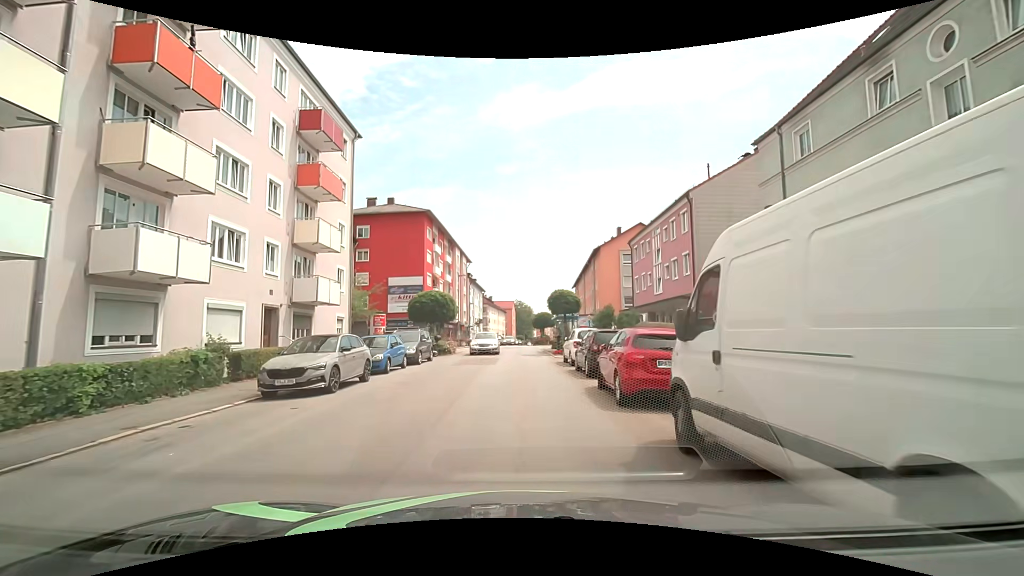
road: tertiary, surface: asphalt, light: Day
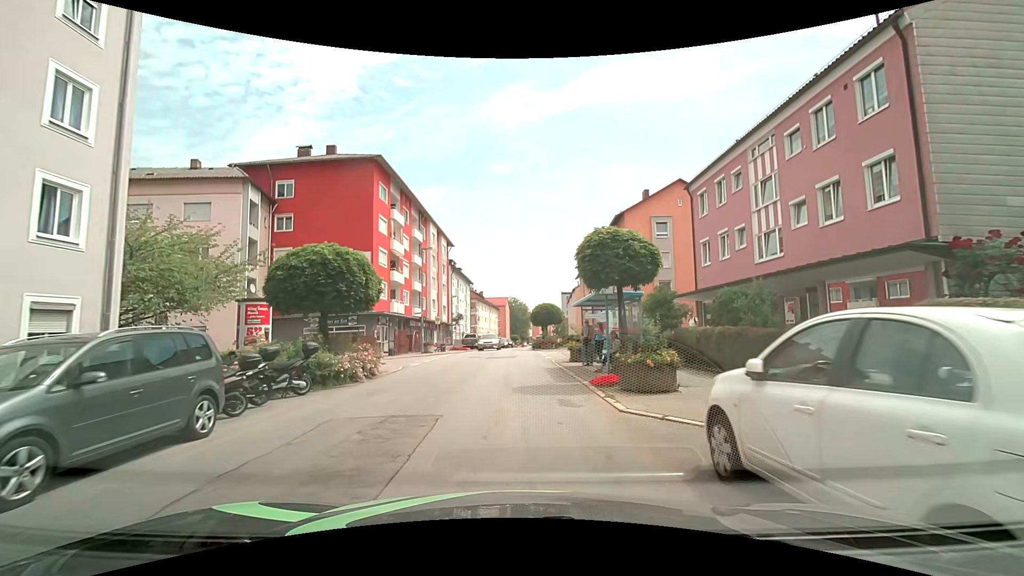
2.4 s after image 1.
(+0.1, +18.0) m; 0°
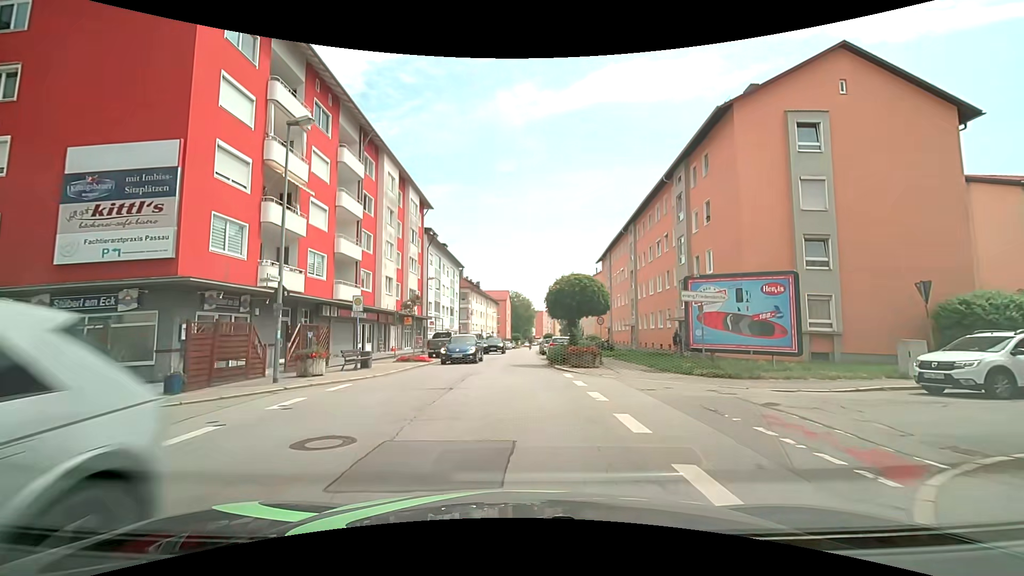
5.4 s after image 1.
(0.0, +22.6) m; +1°
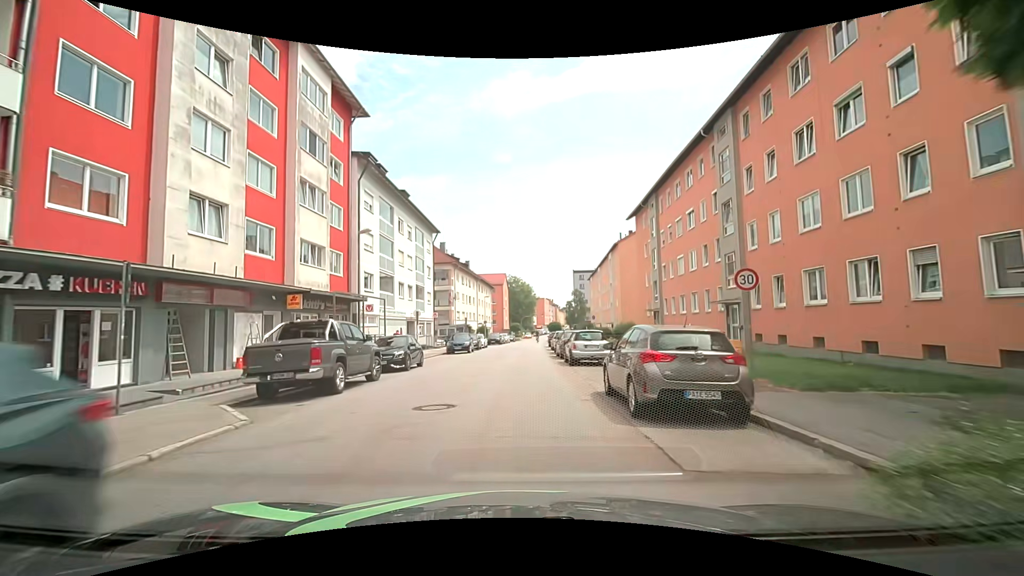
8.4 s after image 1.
(-0.1, +22.7) m; -2°
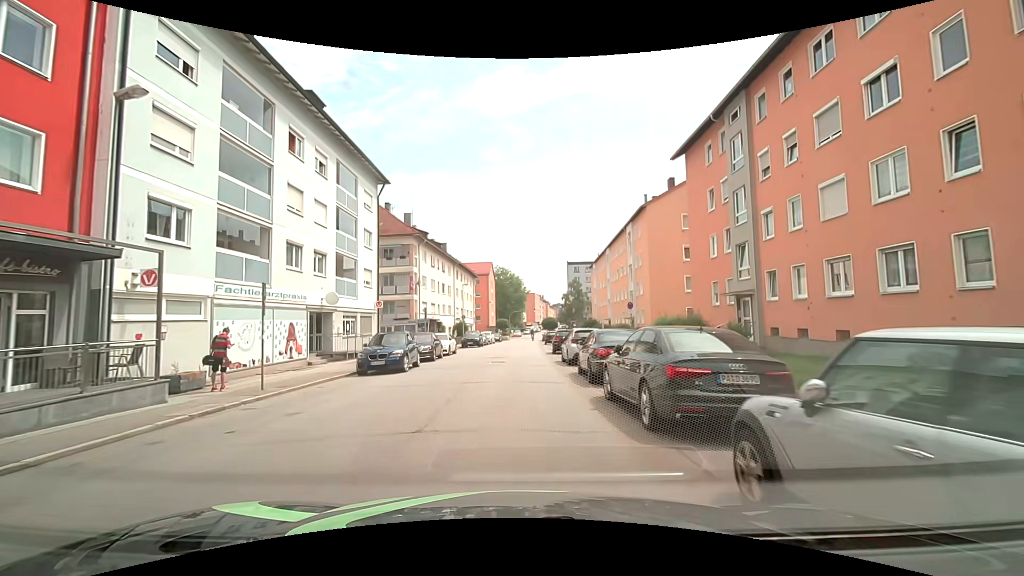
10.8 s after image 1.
(+0.6, +18.4) m; +4°
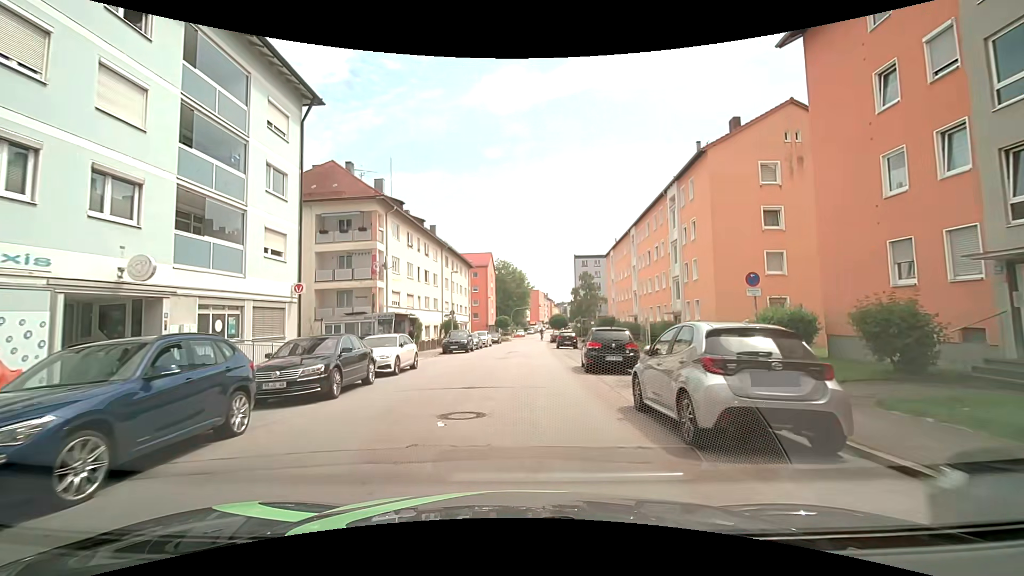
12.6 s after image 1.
(-0.3, +13.8) m; -1°
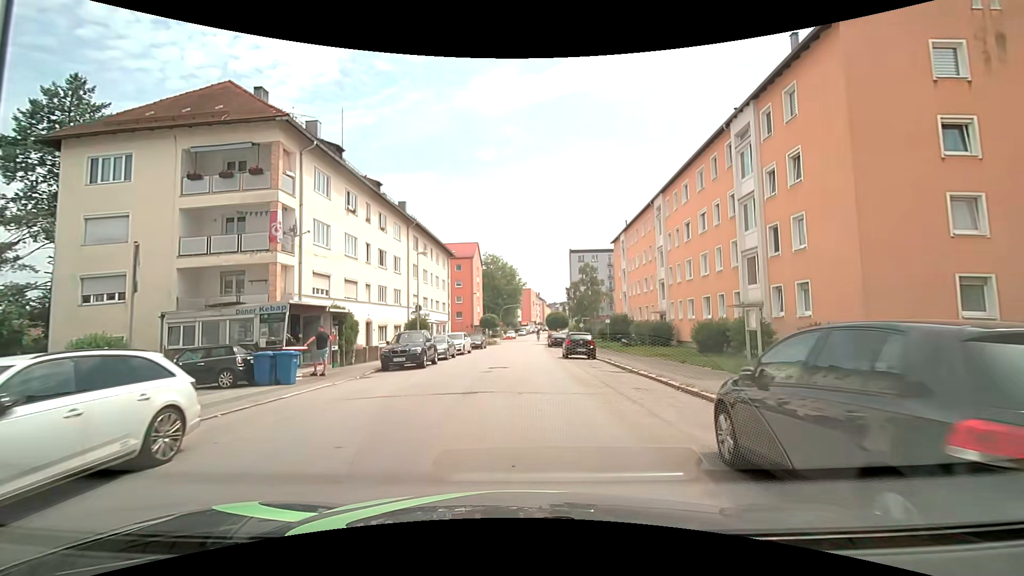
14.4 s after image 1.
(+0.1, +13.6) m; +1°
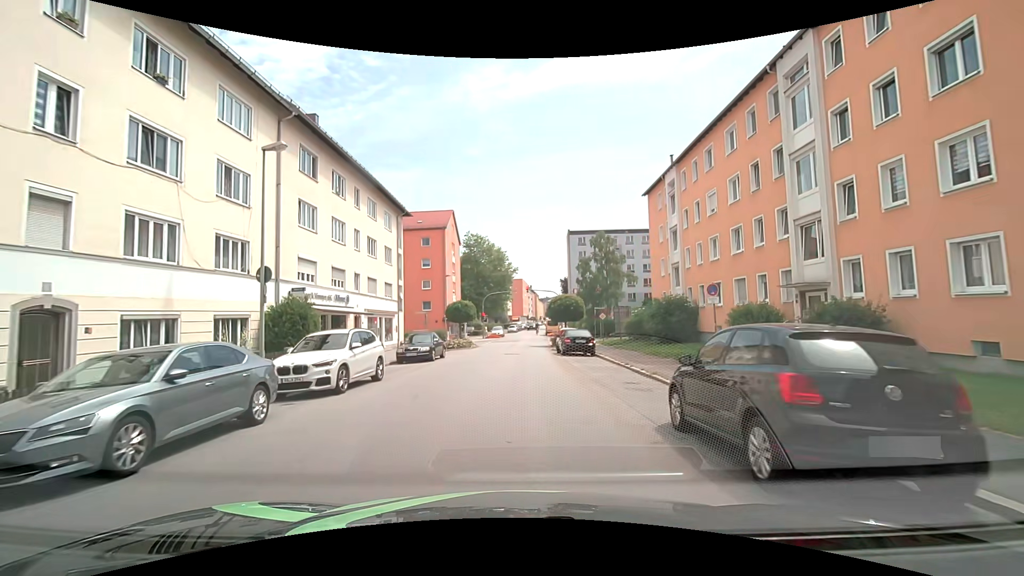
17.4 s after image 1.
(+0.2, +22.6) m; +1°
